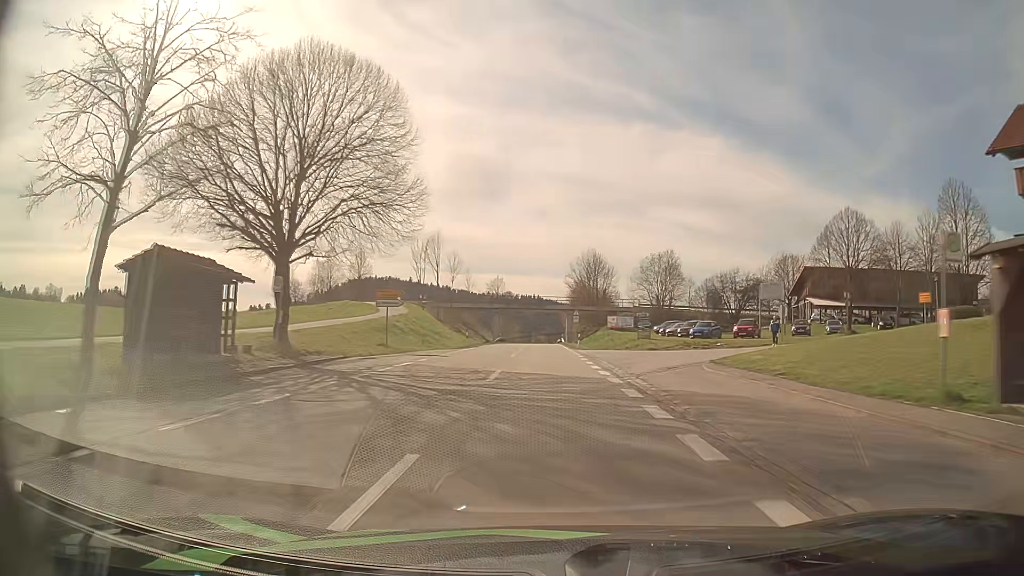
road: secondary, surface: asphalt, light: Day
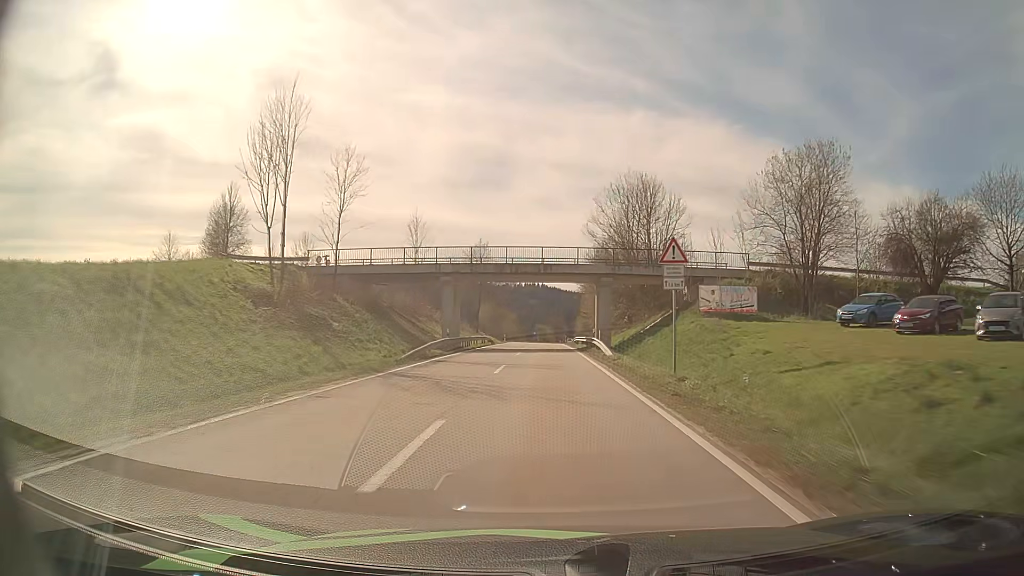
(-0.6, +51.2) m; -1°
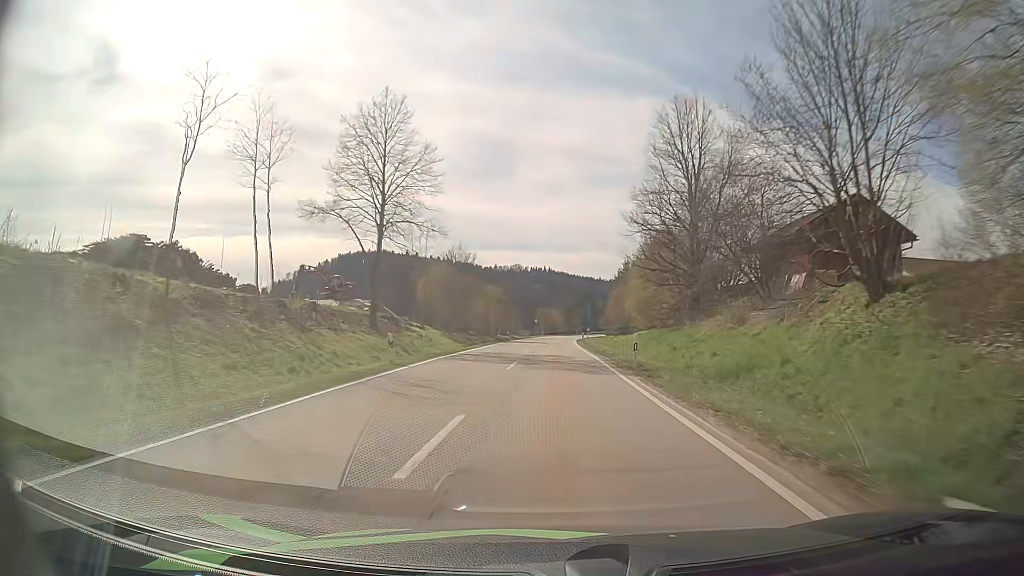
(0.0, +66.6) m; 0°
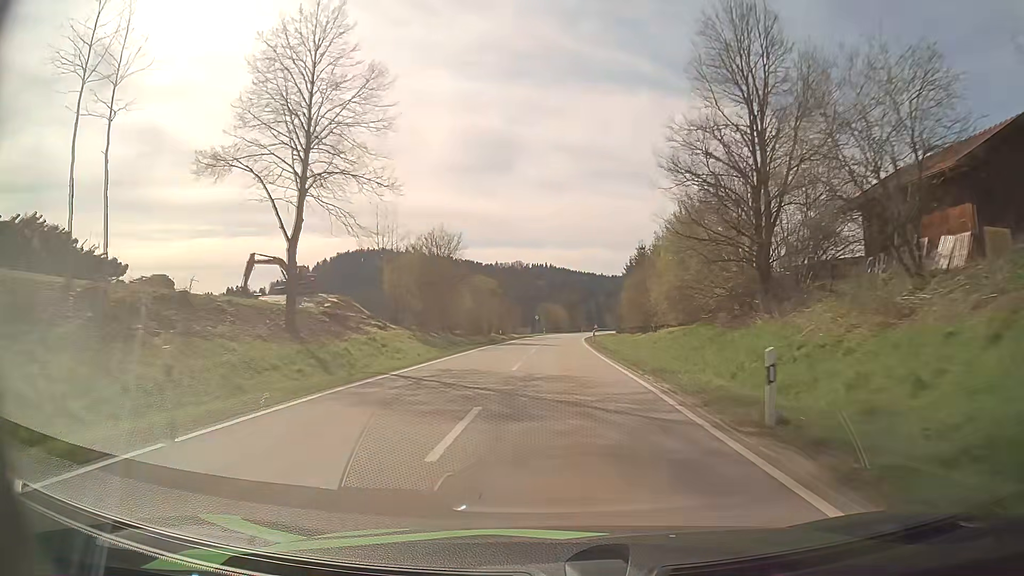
(-0.1, +13.6) m; 0°
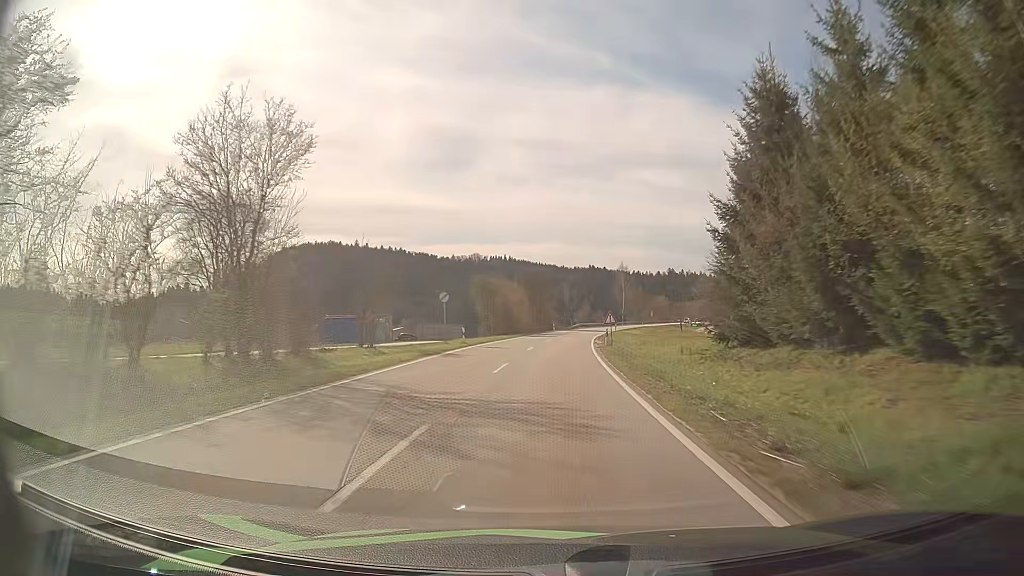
(+1.4, +68.7) m; +3°
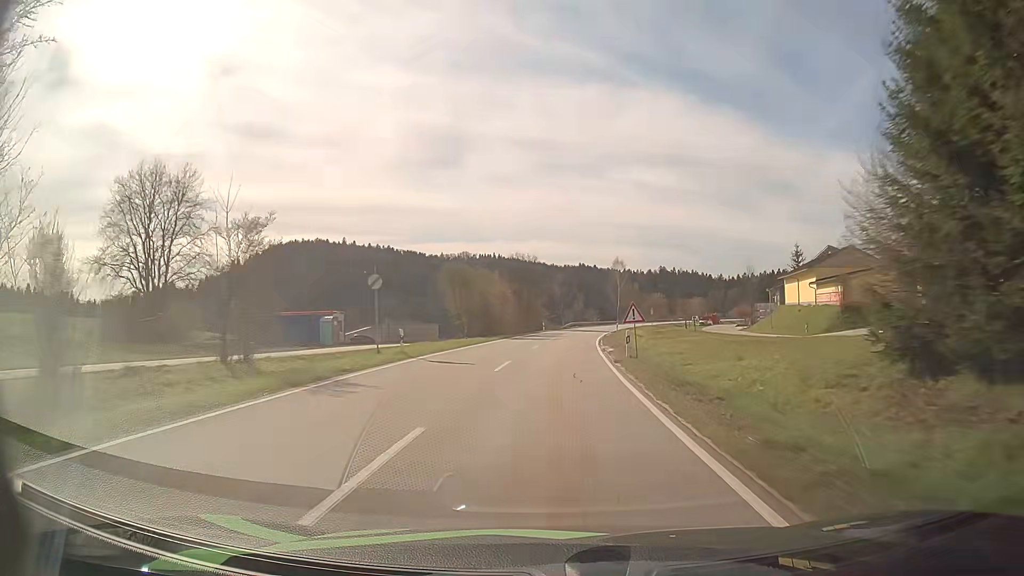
(0.0, +13.8) m; 0°
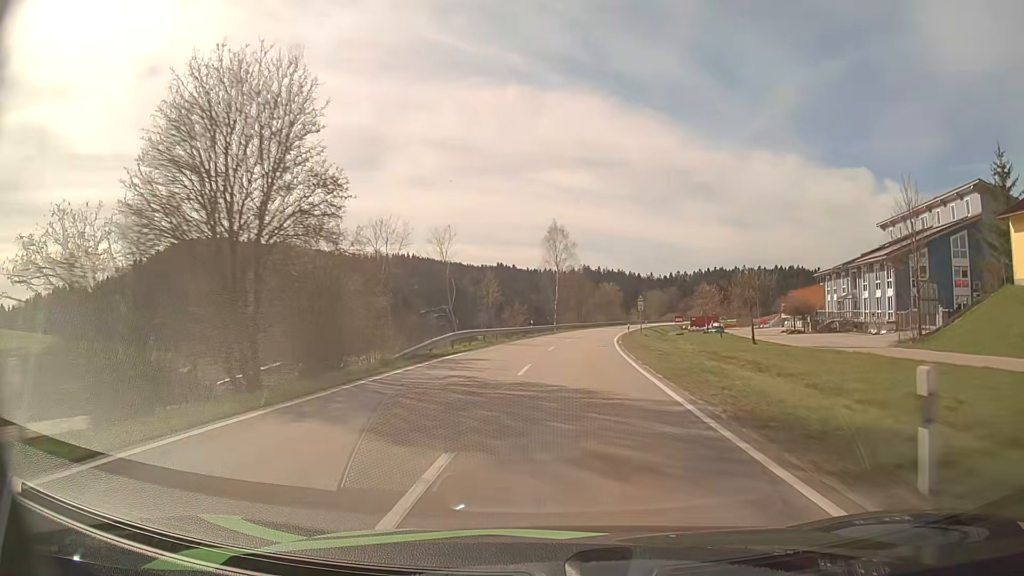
(+3.9, +68.7) m; +7°
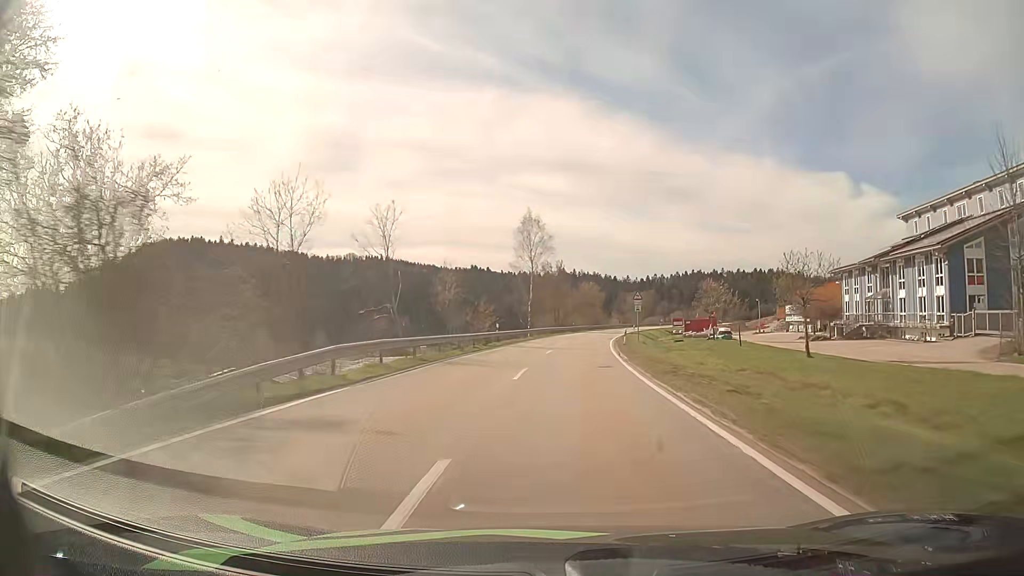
(+0.2, +13.9) m; +2°
(0, +10) (+1, +20) (+1, +30) (+2, +40) (+3, +50) (+4, +60) (+6, +70) (+7, +80) (+9, +89) (+11, +99) m
